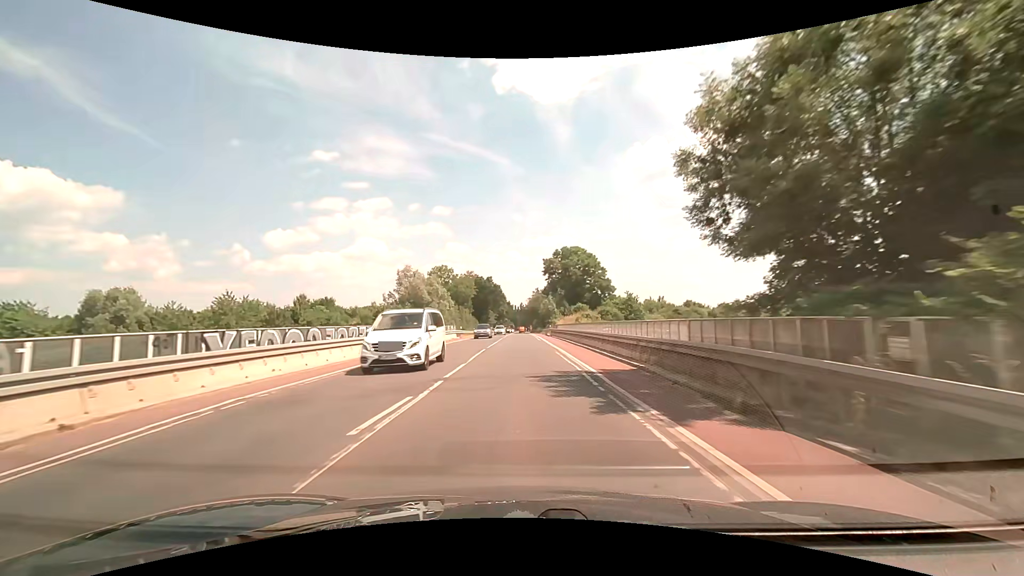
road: secondary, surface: asphalt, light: Day
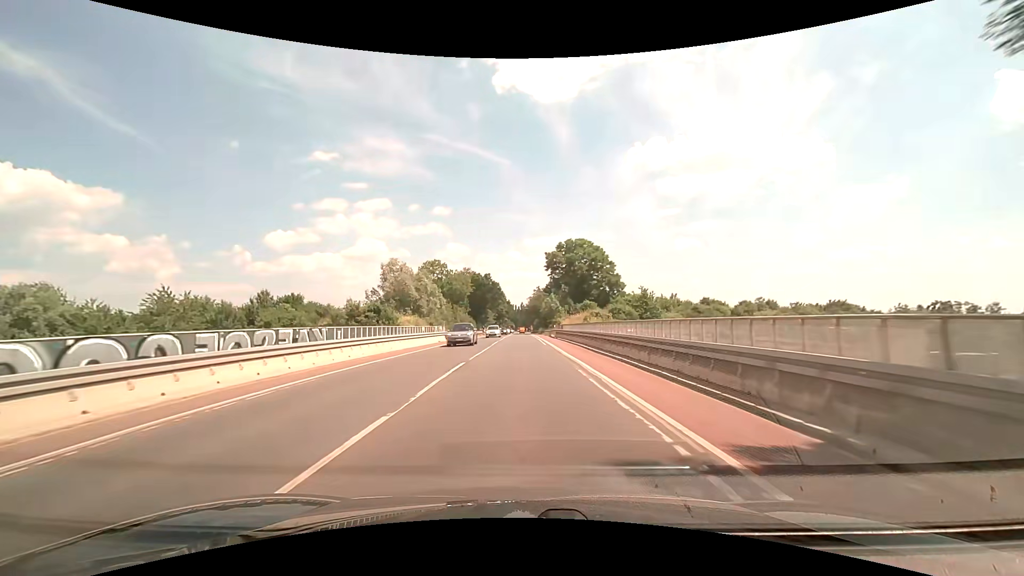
(0.0, +9.4) m; 0°
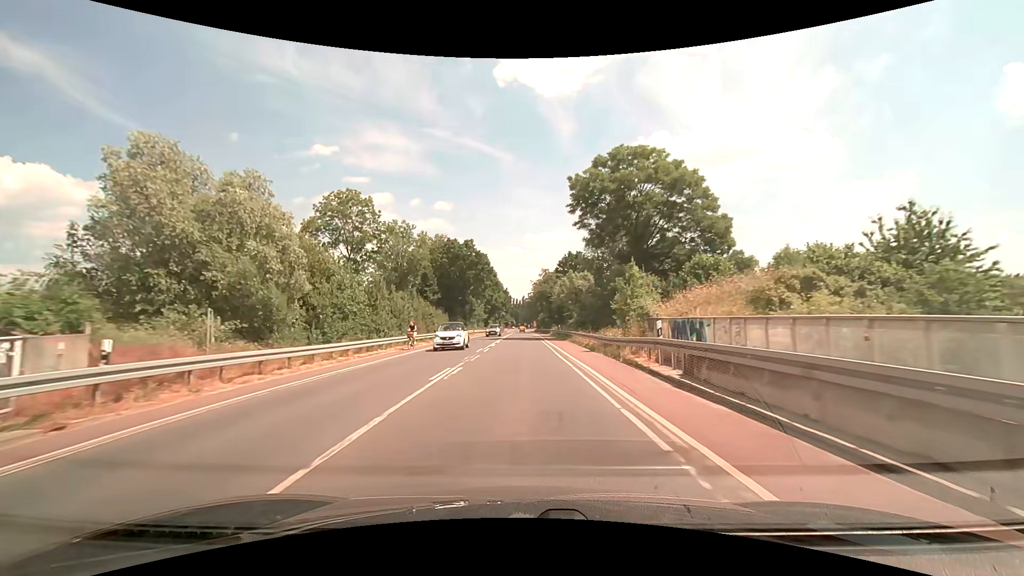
(0.0, +48.2) m; 0°
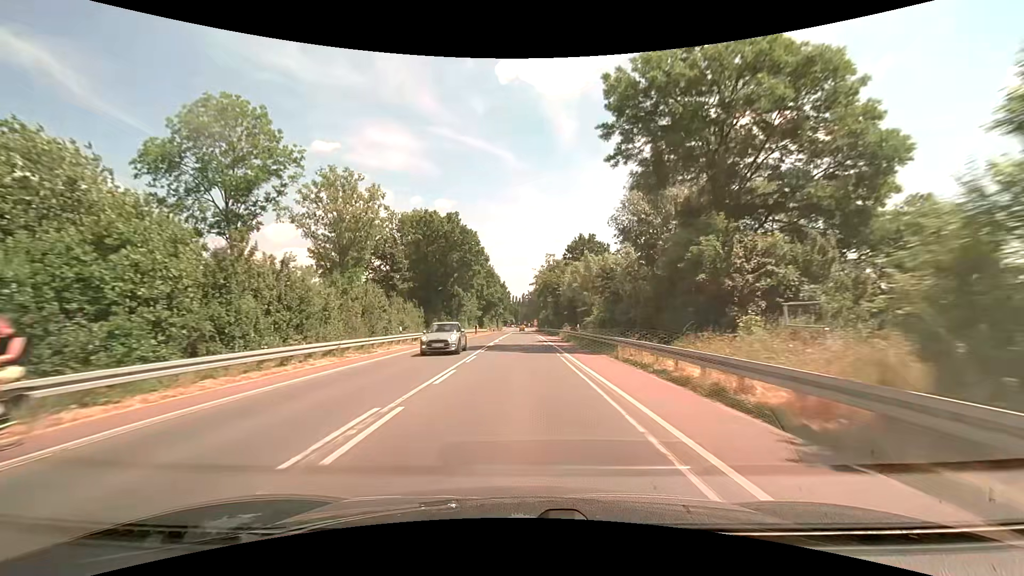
(0.0, +19.6) m; 0°
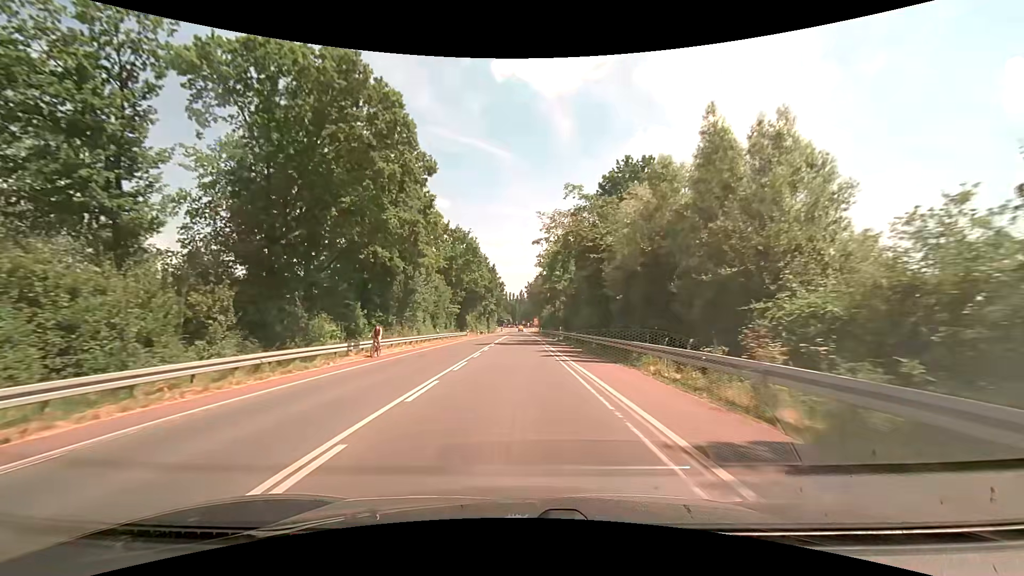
(0.0, +39.3) m; 0°
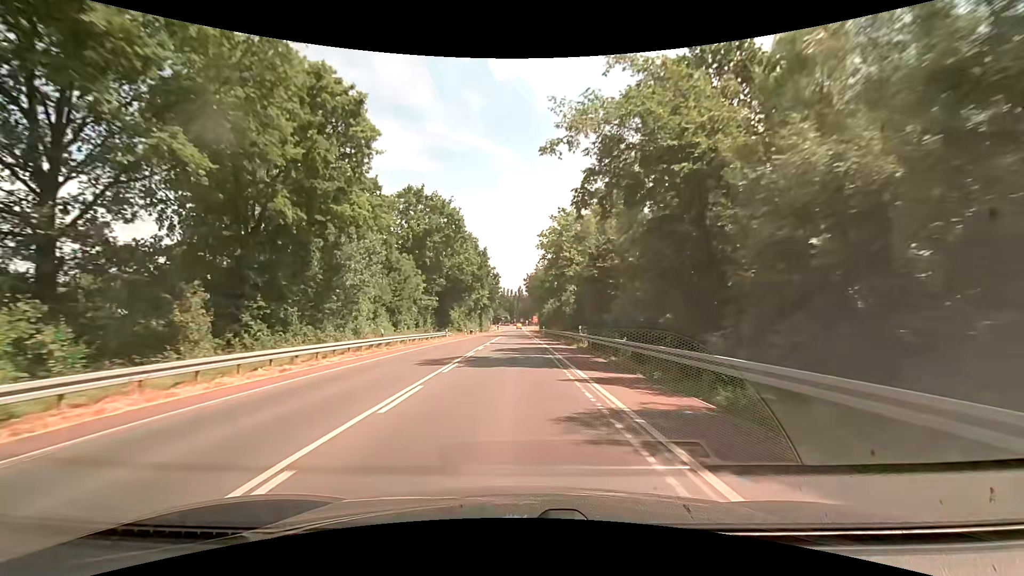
(+0.2, +19.6) m; +1°
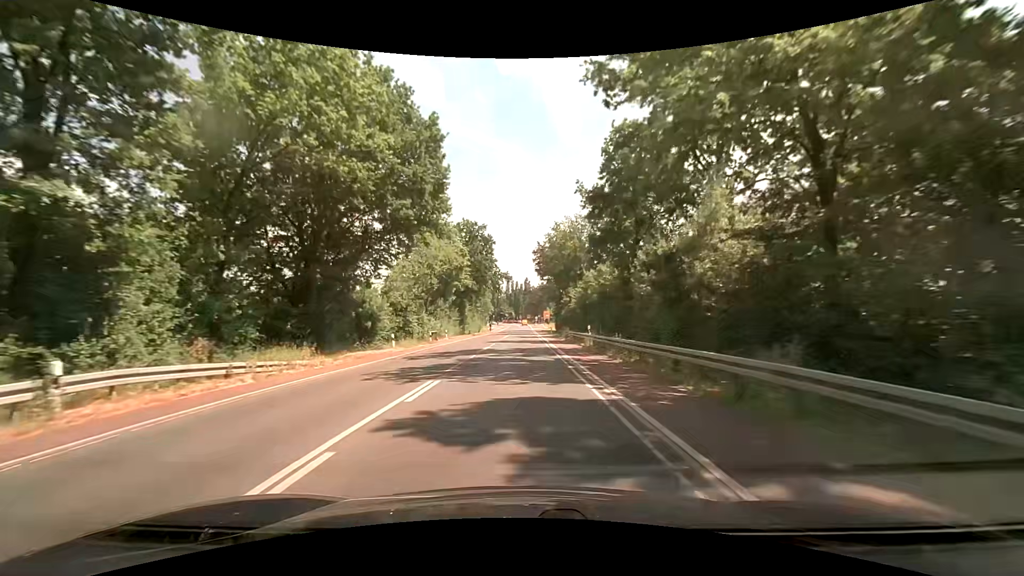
(-0.4, +49.4) m; -1°
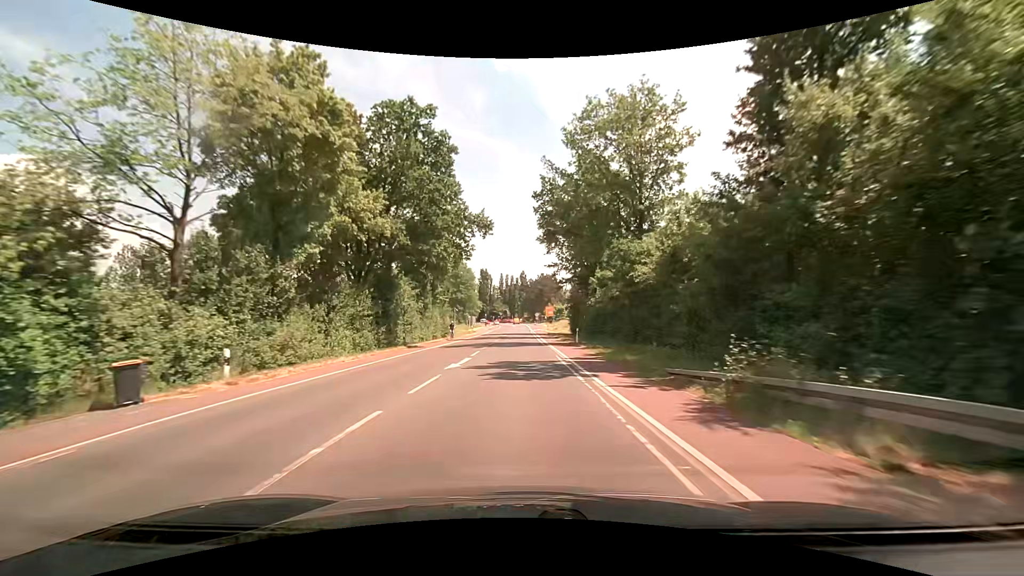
(0.0, +39.8) m; +1°
(0, +10) (0, +20) (0, +30) (-1, +40) (-1, +50) (-1, +60) (-1, +70) (-1, +80) (-1, +90) (-1, +100) m
